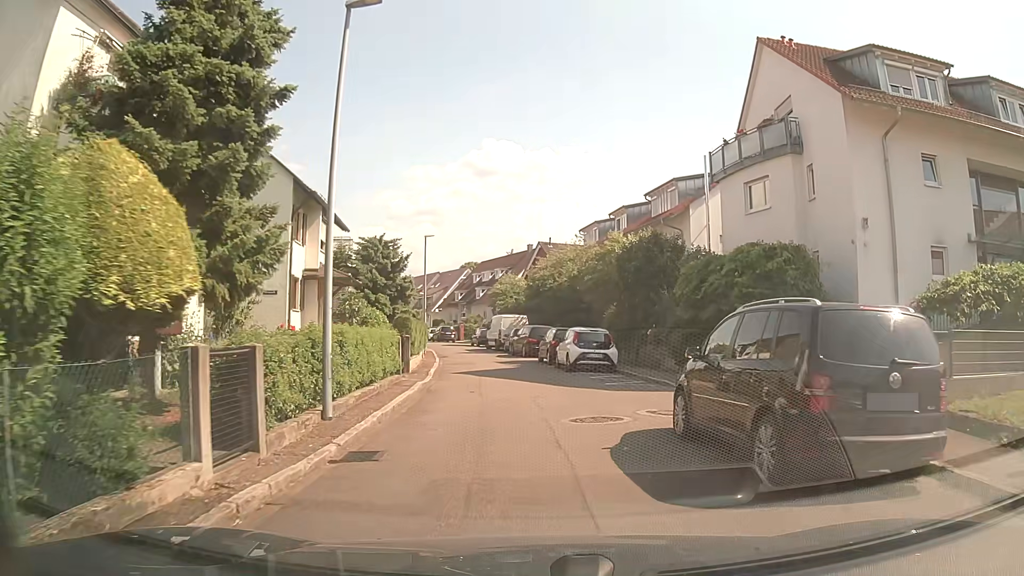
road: residential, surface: asphalt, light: Day
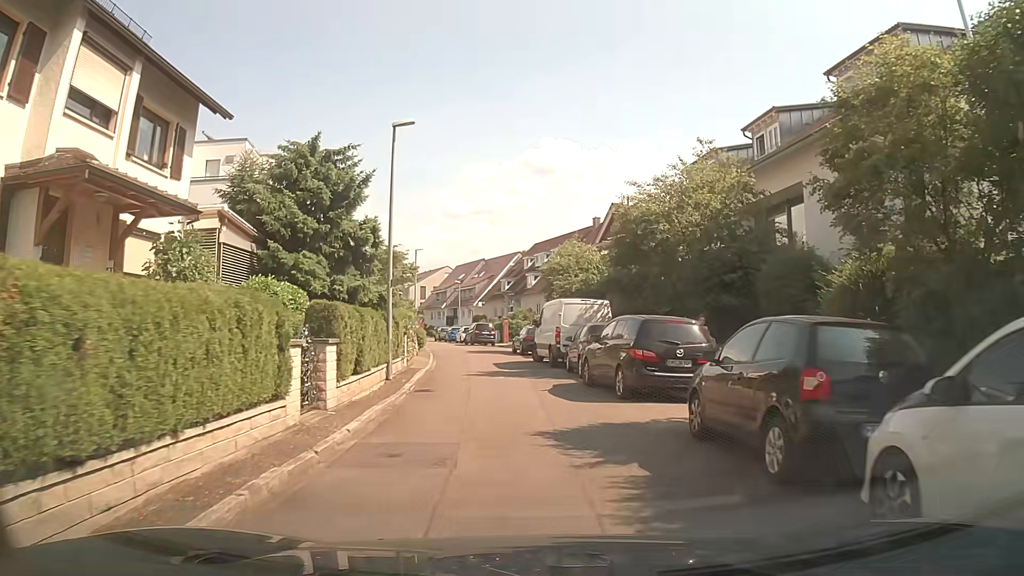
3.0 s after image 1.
(-0.5, +20.7) m; -5°
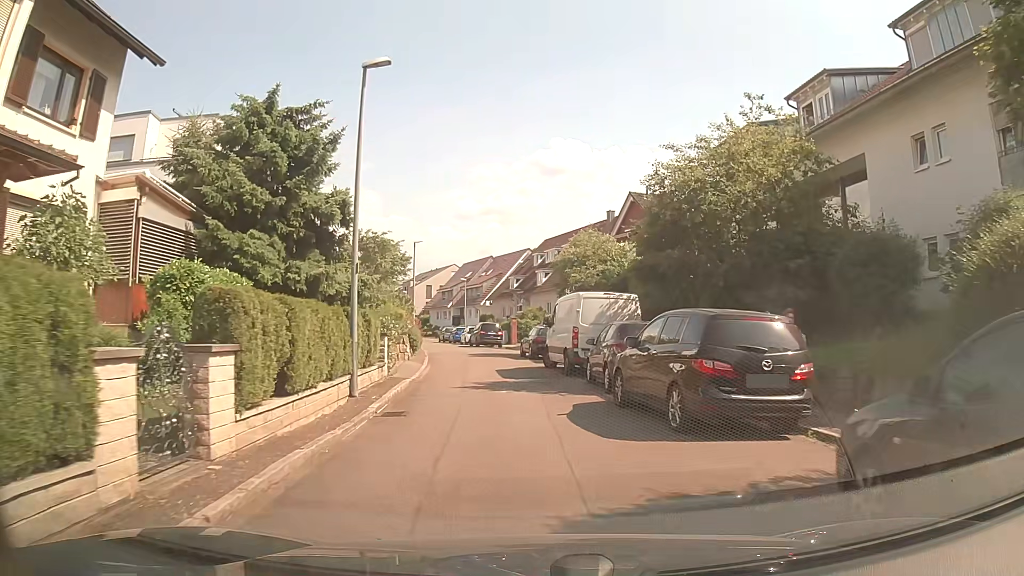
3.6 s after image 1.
(0.0, +4.2) m; 0°
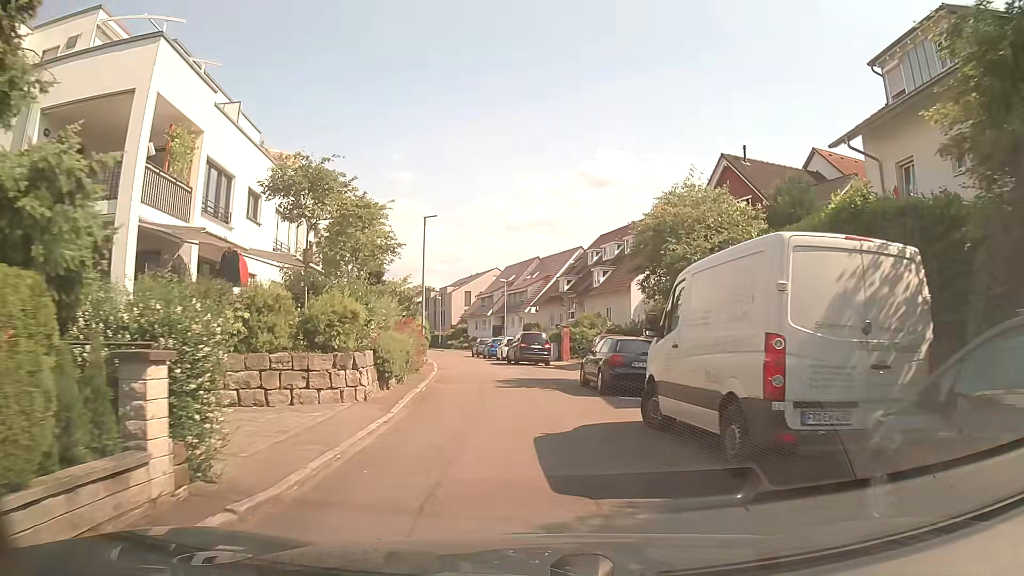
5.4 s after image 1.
(-0.4, +12.4) m; -5°
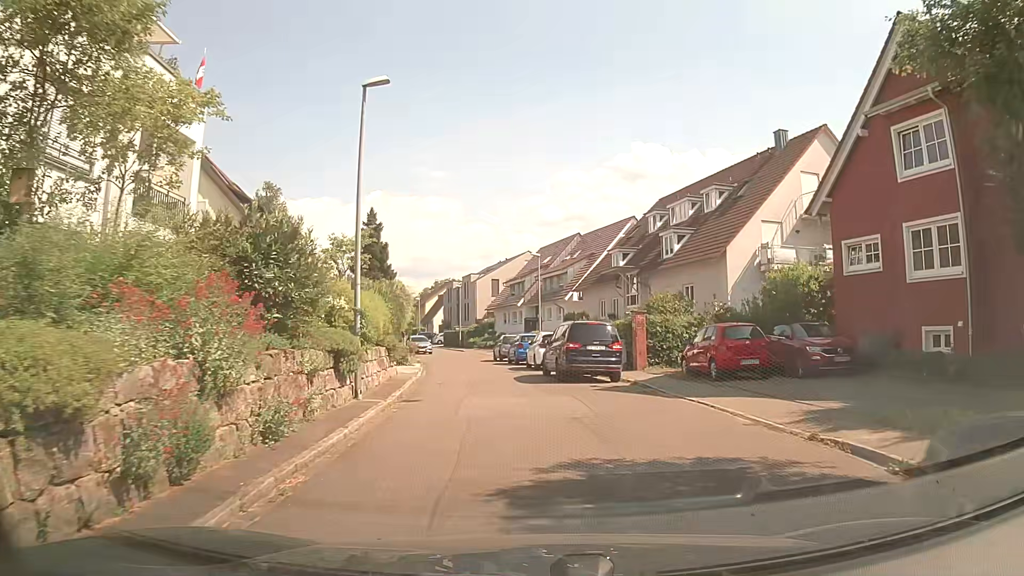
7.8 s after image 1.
(-0.3, +15.6) m; -2°
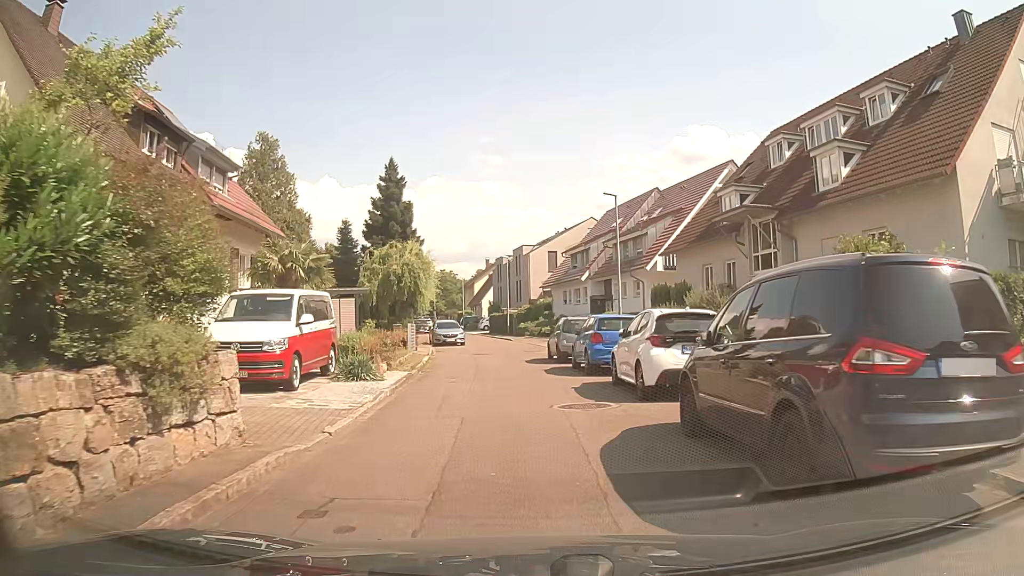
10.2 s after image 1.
(-0.6, +14.8) m; -5°
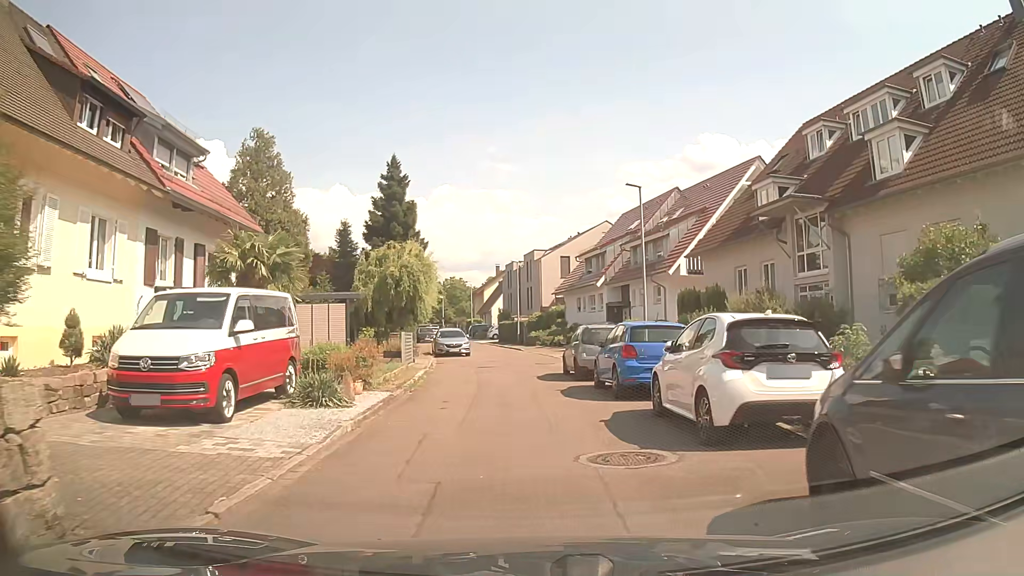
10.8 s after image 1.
(0.0, +3.4) m; -1°
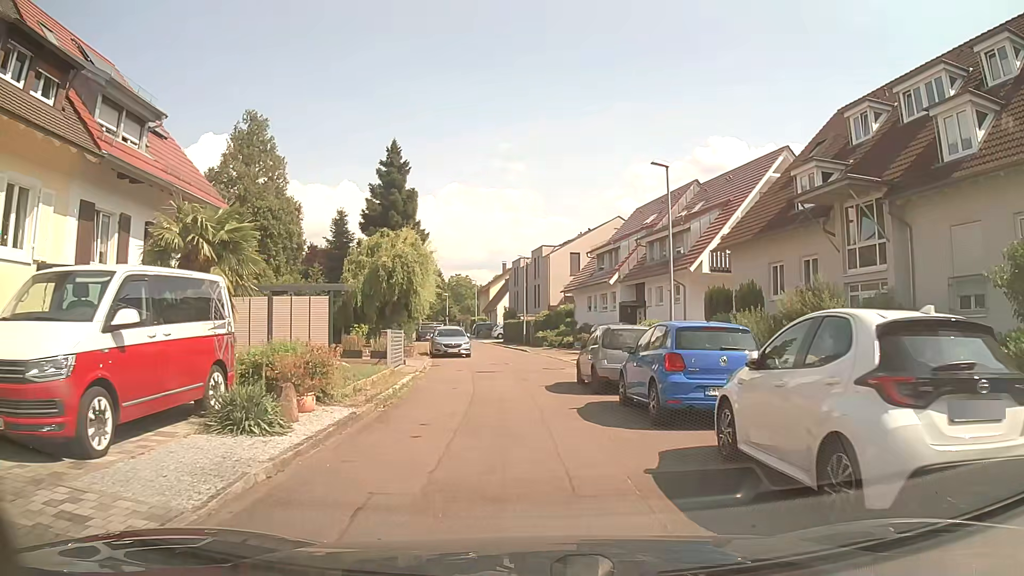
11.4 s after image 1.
(0.0, +3.3) m; 0°
